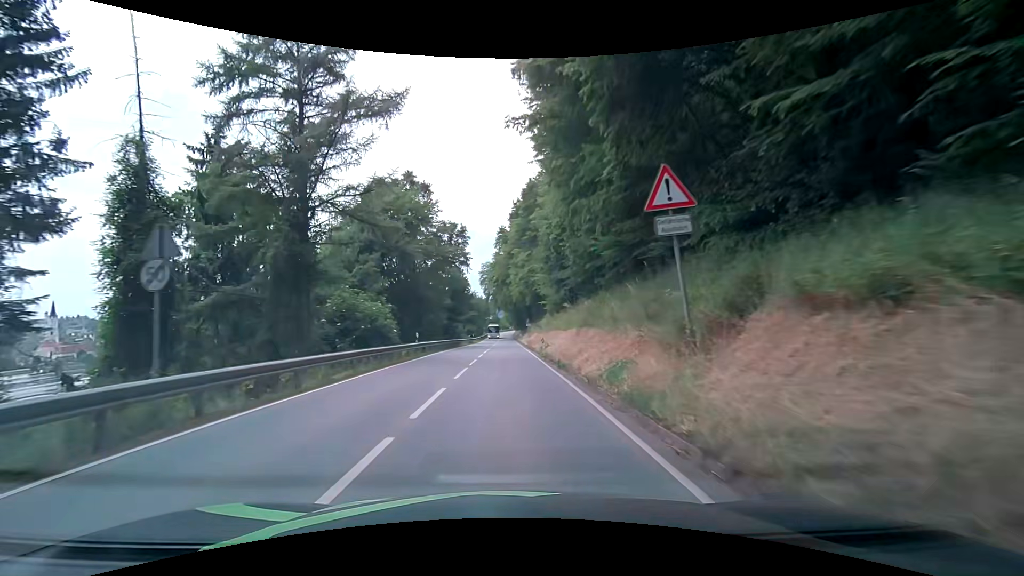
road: secondary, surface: asphalt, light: Day
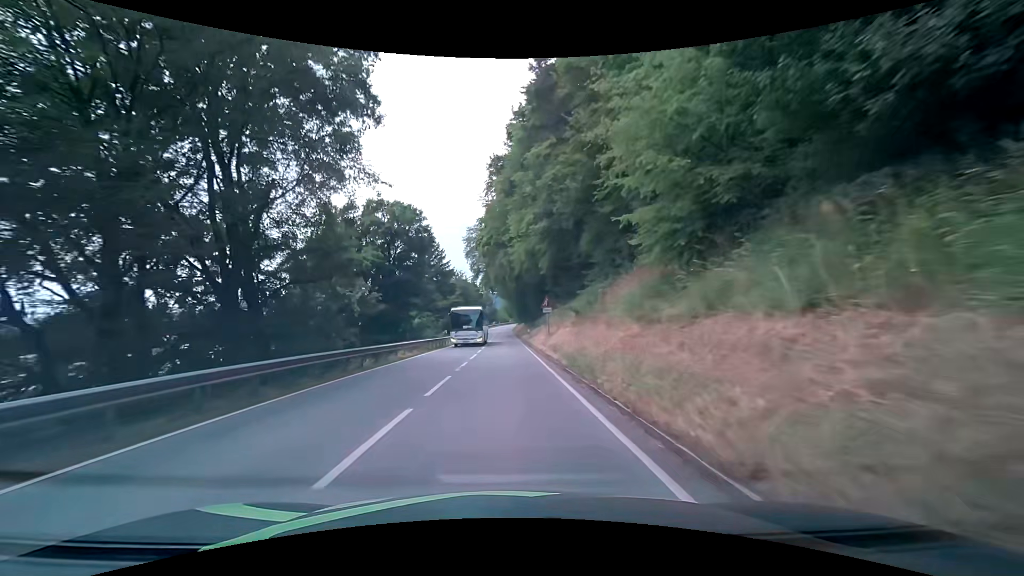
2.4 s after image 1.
(0.0, +33.9) m; 0°
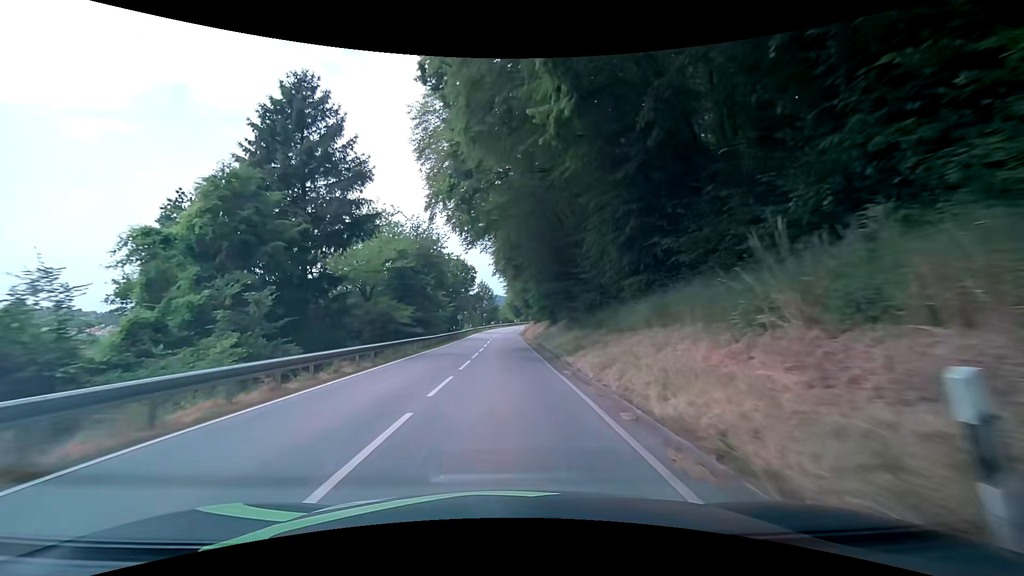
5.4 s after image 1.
(-0.4, +43.5) m; -1°
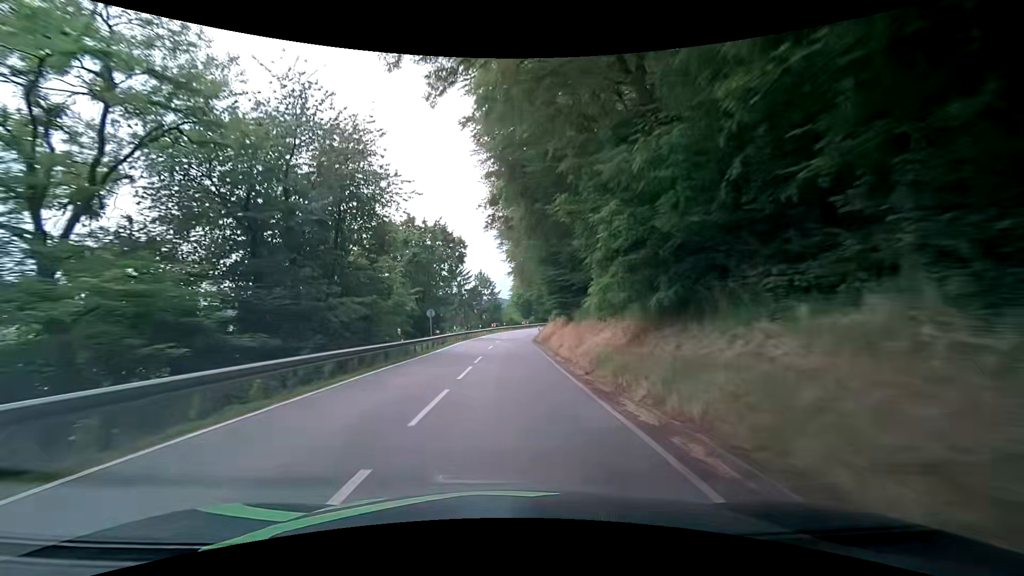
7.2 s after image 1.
(0.0, +27.4) m; 0°
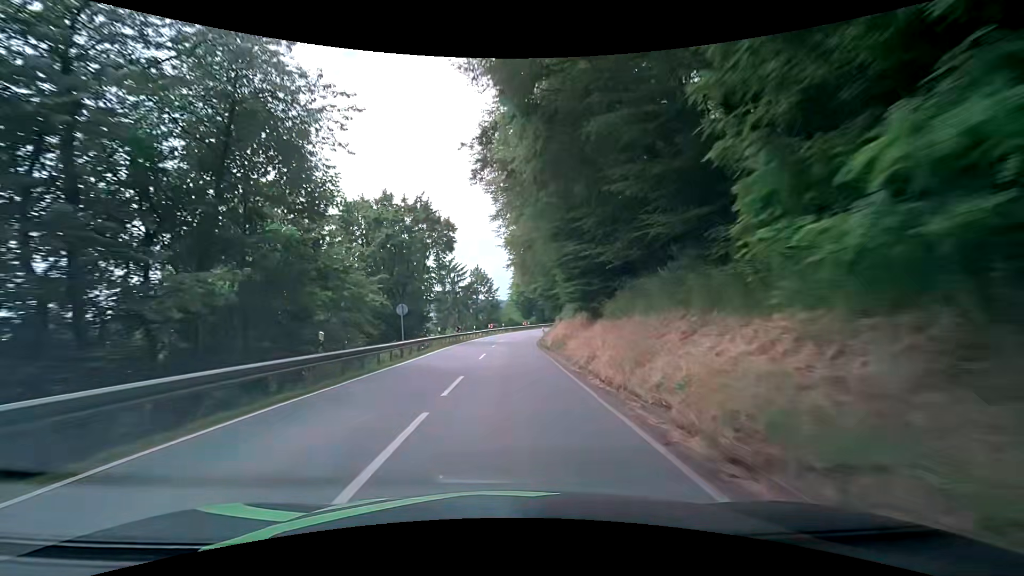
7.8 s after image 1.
(+0.1, +9.4) m; 0°
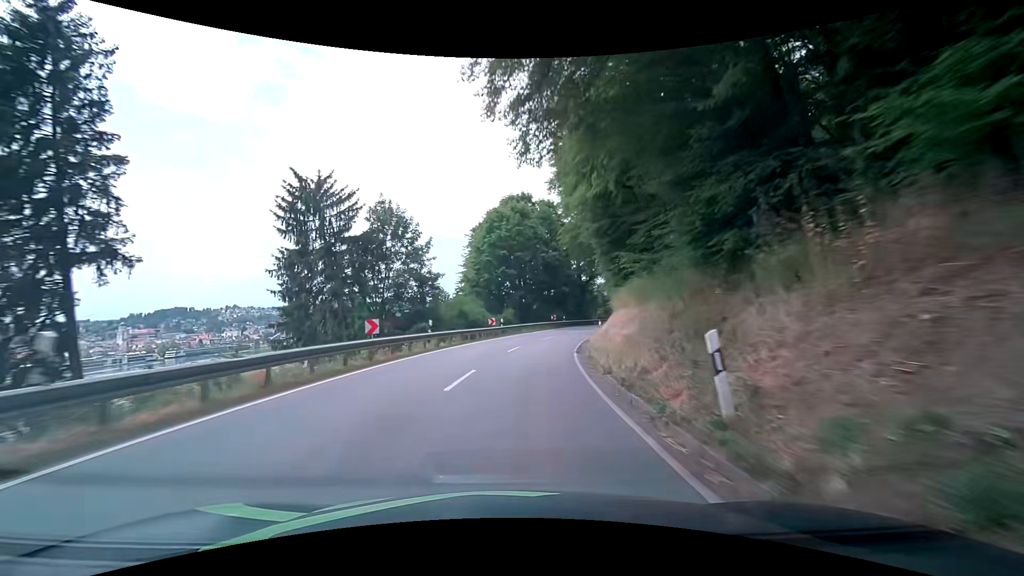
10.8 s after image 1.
(+0.9, +48.5) m; +3°
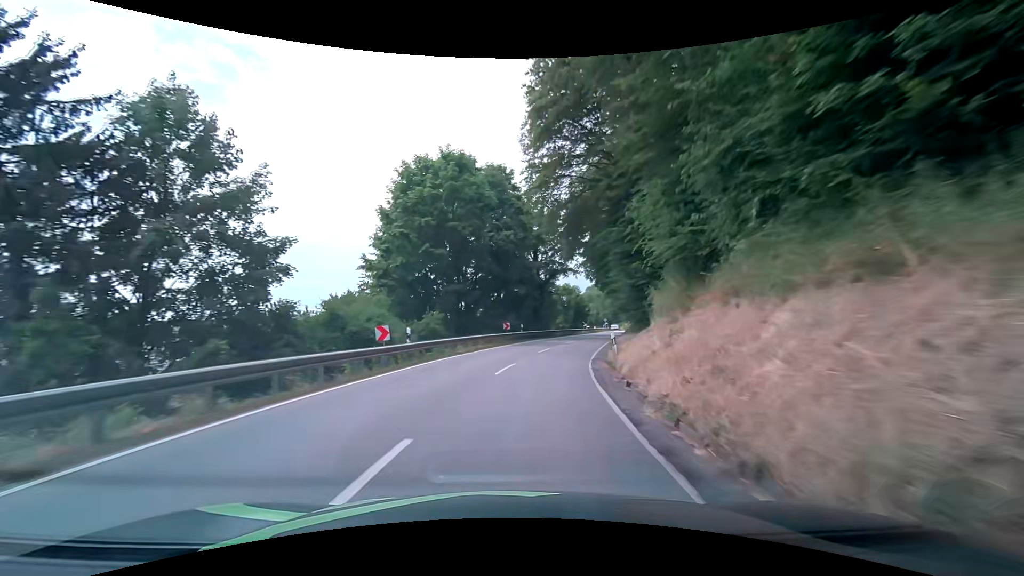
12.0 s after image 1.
(+1.3, +19.8) m; +7°
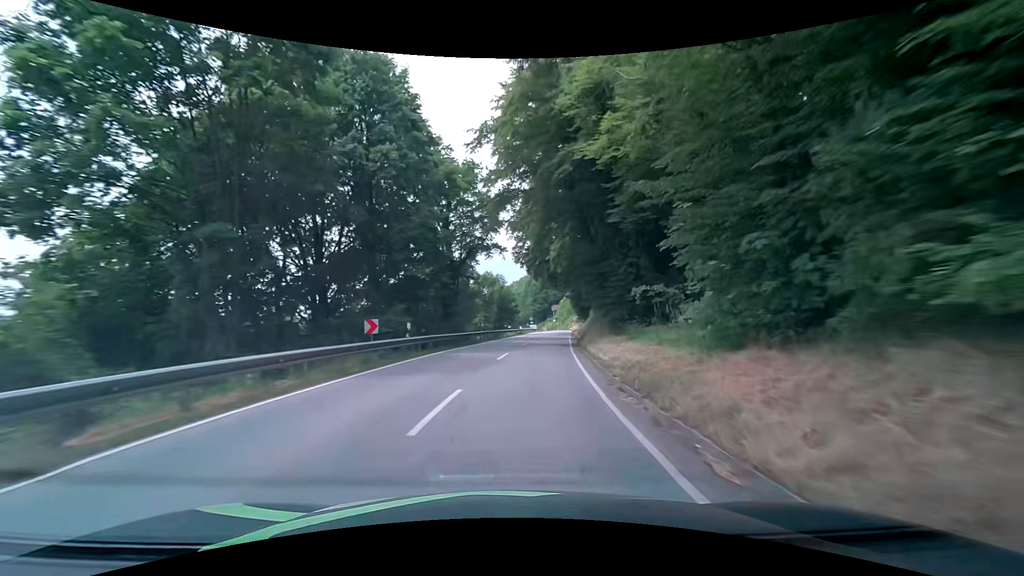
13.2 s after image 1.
(+1.3, +19.8) m; +8°
(0, +10) (+1, +20) (+3, +30) (+4, +40) (+5, +50) (+7, +60) (+8, +69) (+10, +79) (+11, +89) (+12, +99) m
